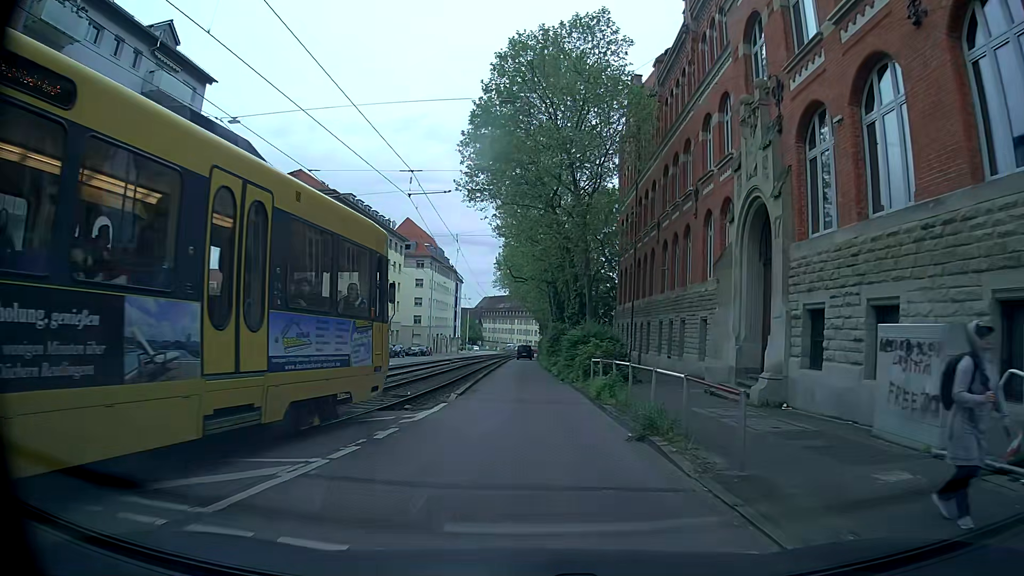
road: tertiary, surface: asphalt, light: Day
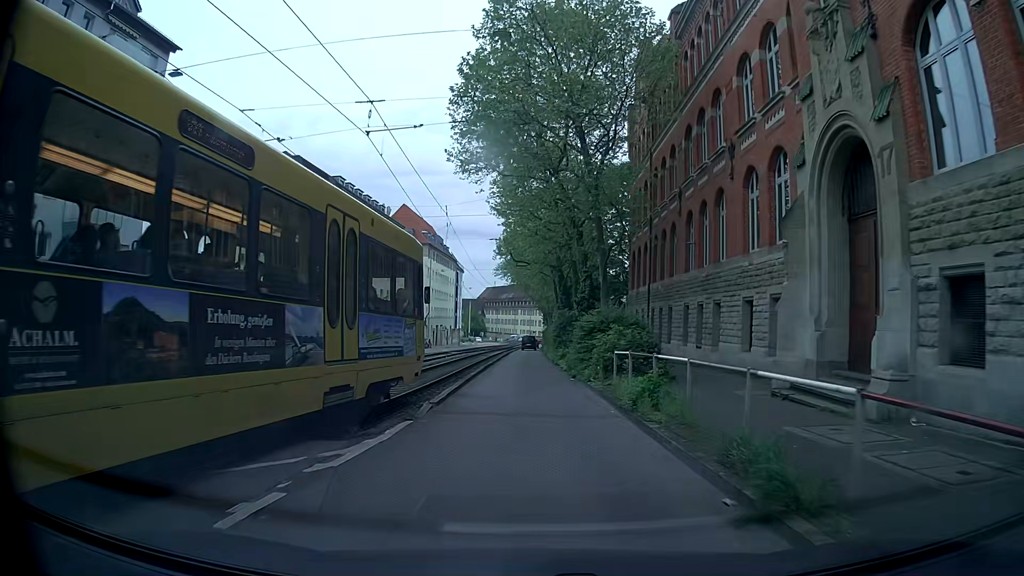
(0.0, +5.3) m; 0°
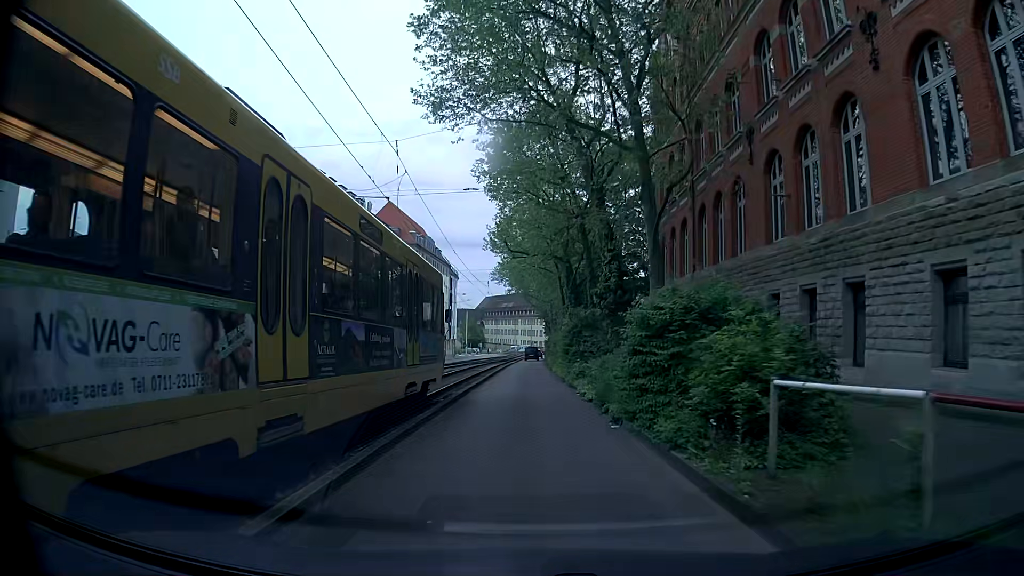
(-0.1, +11.5) m; -1°
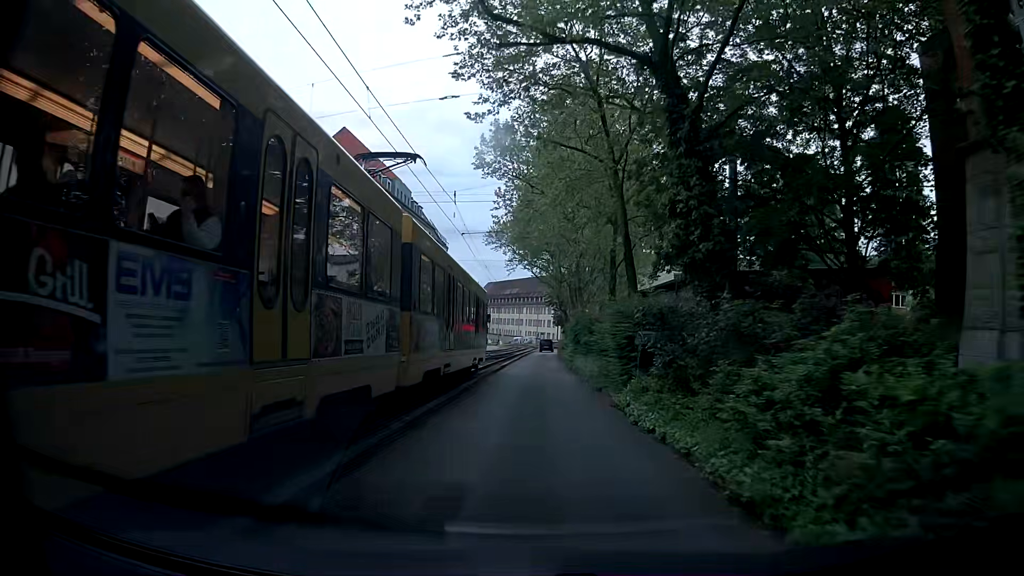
(-0.2, +30.7) m; -1°
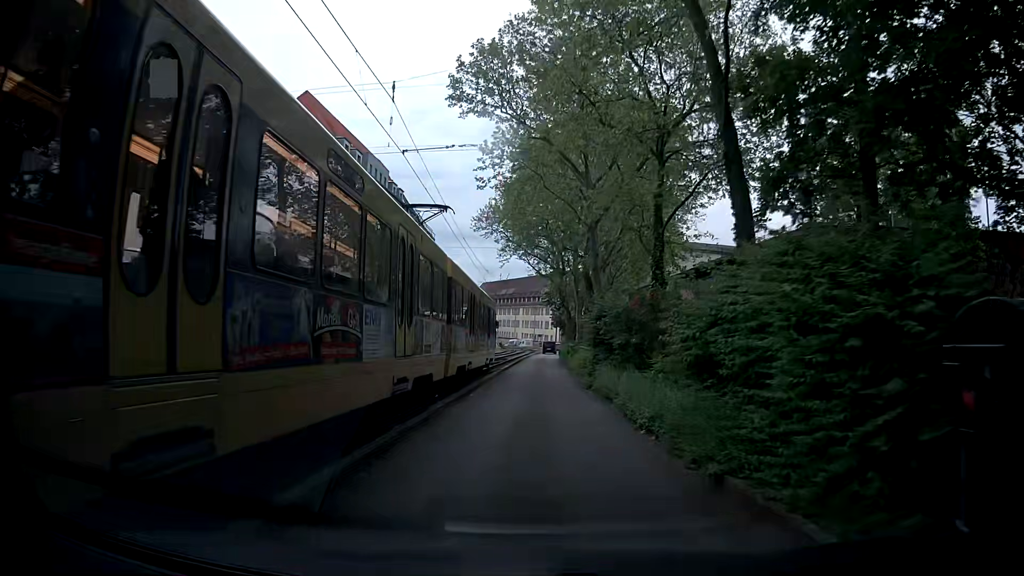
(+0.1, +12.0) m; 0°
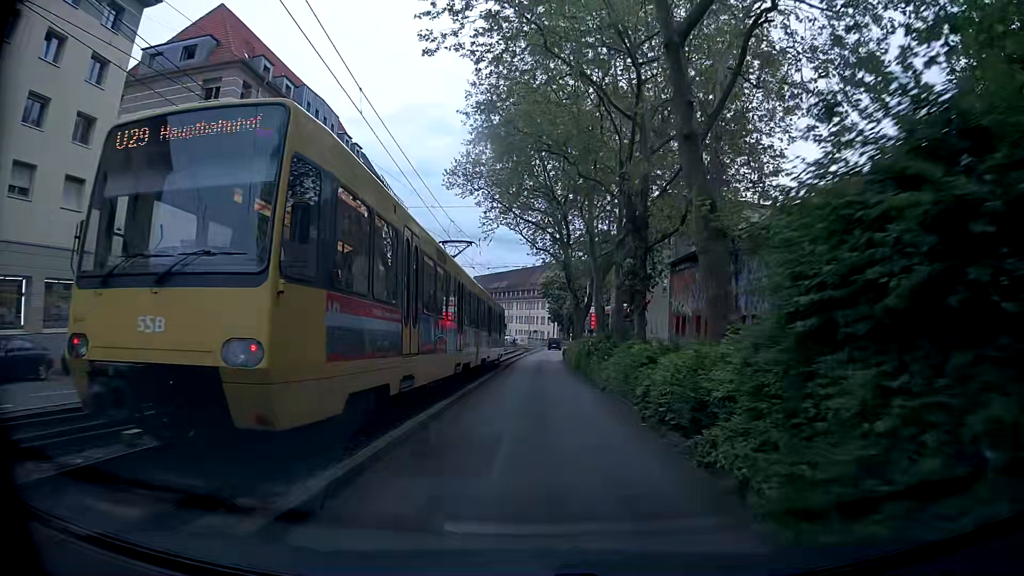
(+0.1, +18.0) m; +2°
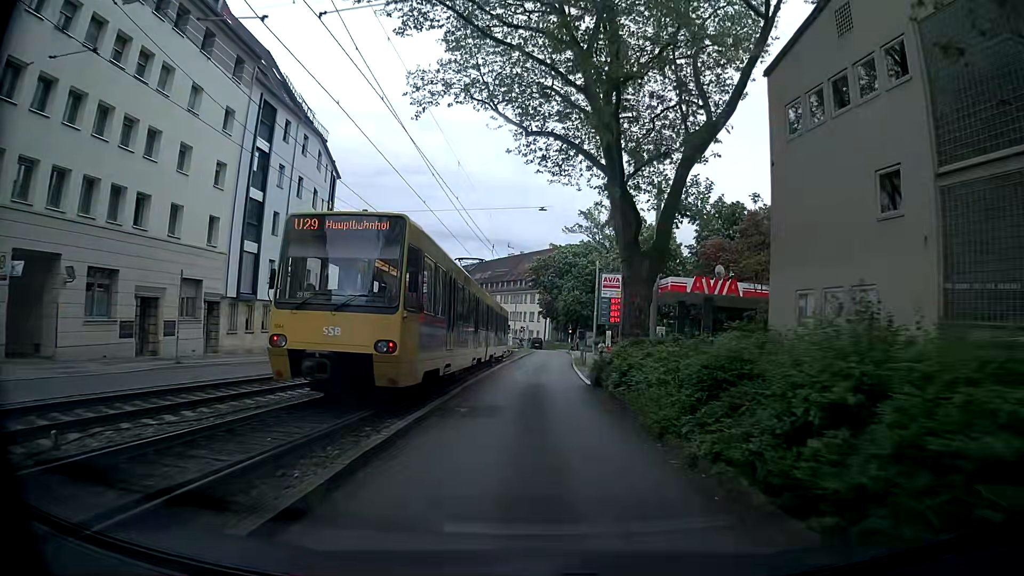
(-0.6, +30.8) m; 0°
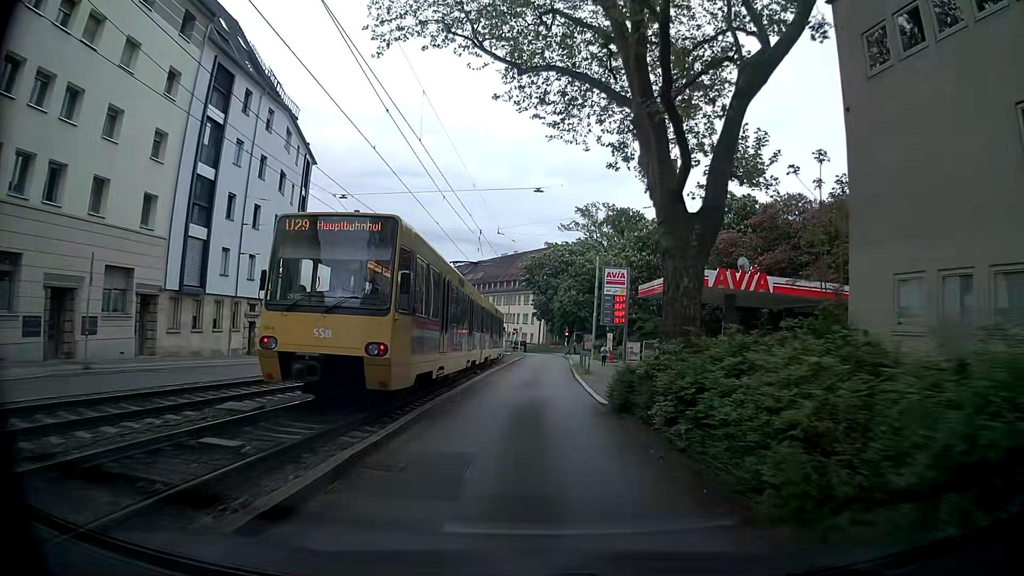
(0.0, +6.2) m; +1°
